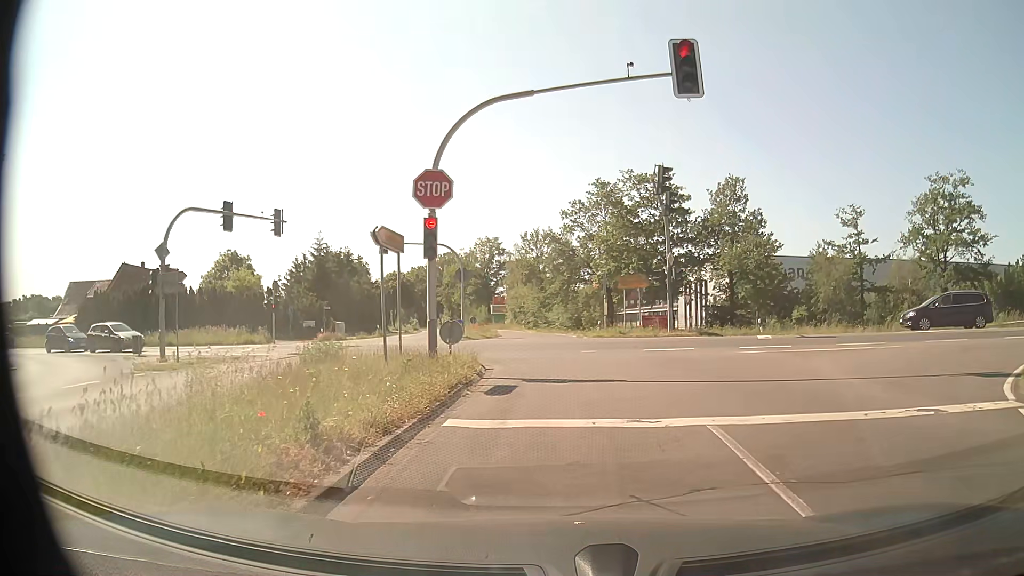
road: tertiary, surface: asphalt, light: Day
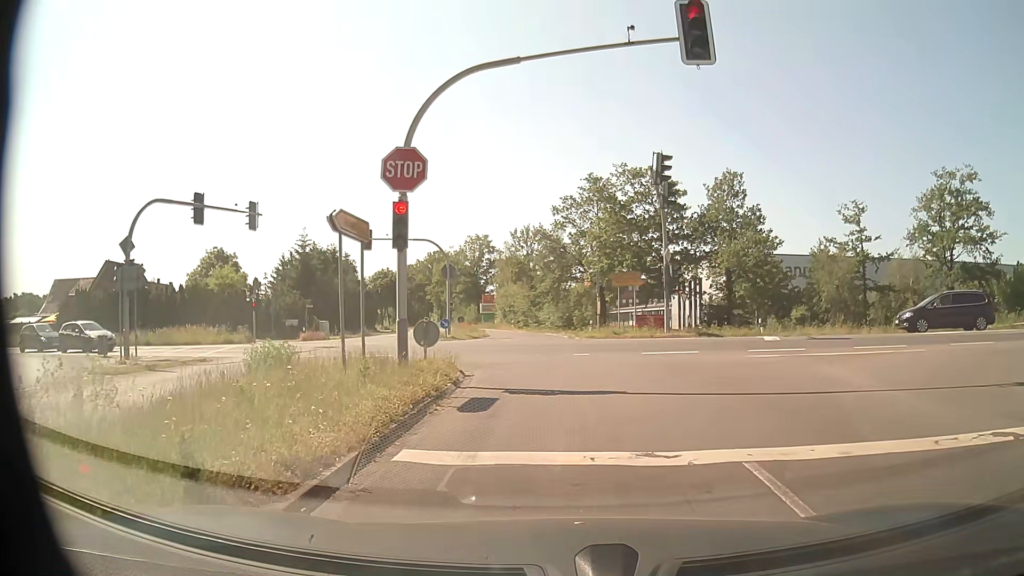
(0.0, +1.9) m; -1°
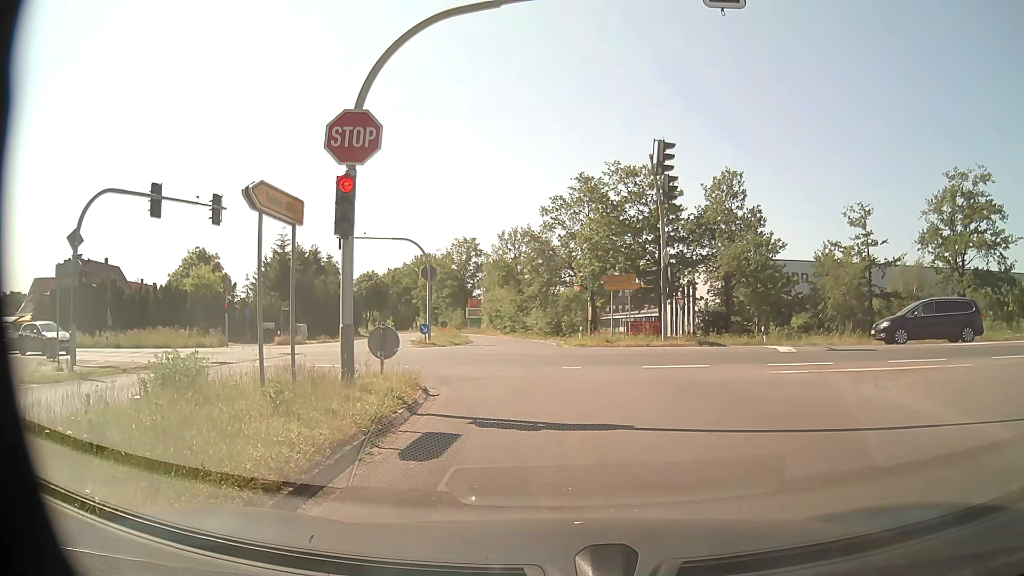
(+0.1, +2.5) m; +2°
(0, +10) (-2, +20) (-7, +28) (-16, +33) (-26, +35) (-36, +37) (-45, +40) (-55, +42) (-65, +44) (-75, +46) m
